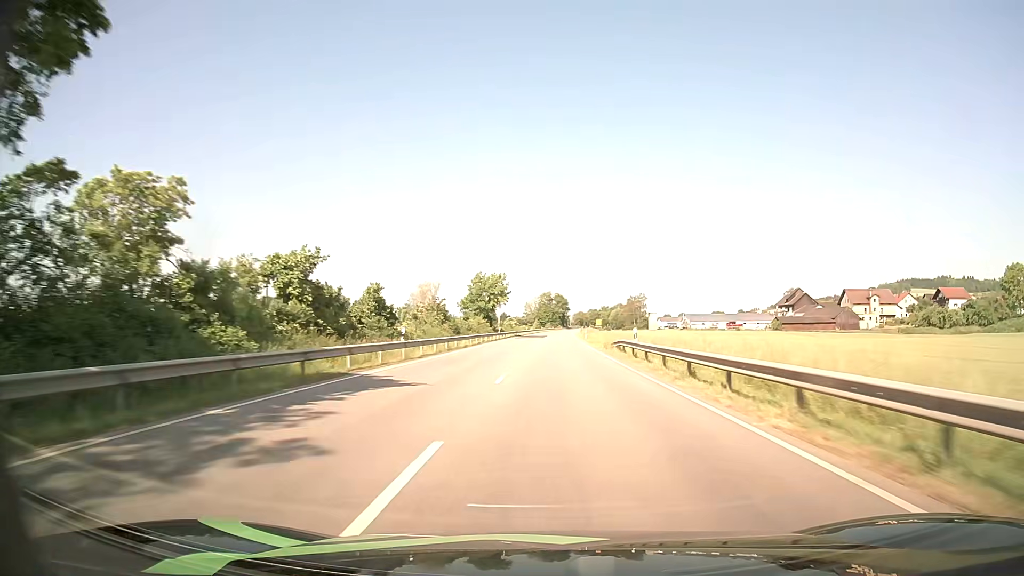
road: primary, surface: asphalt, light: Day
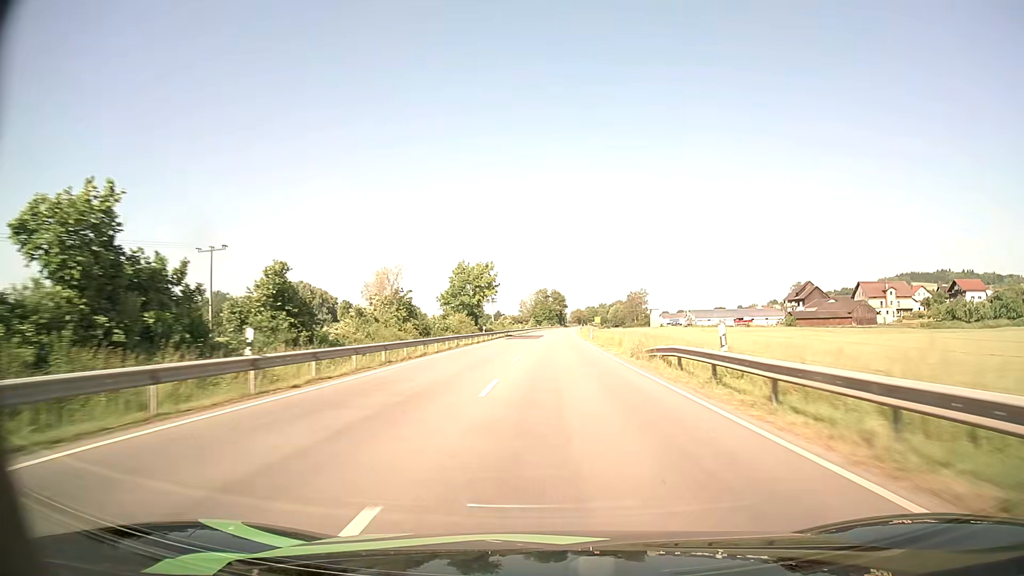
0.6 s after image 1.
(+0.1, +15.0) m; 0°
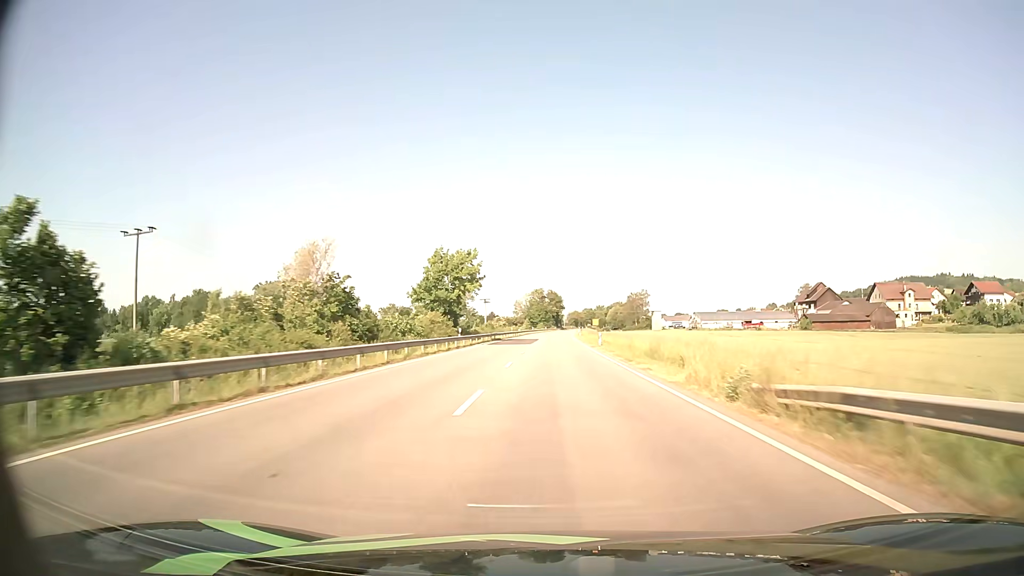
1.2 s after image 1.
(0.0, +15.0) m; 0°
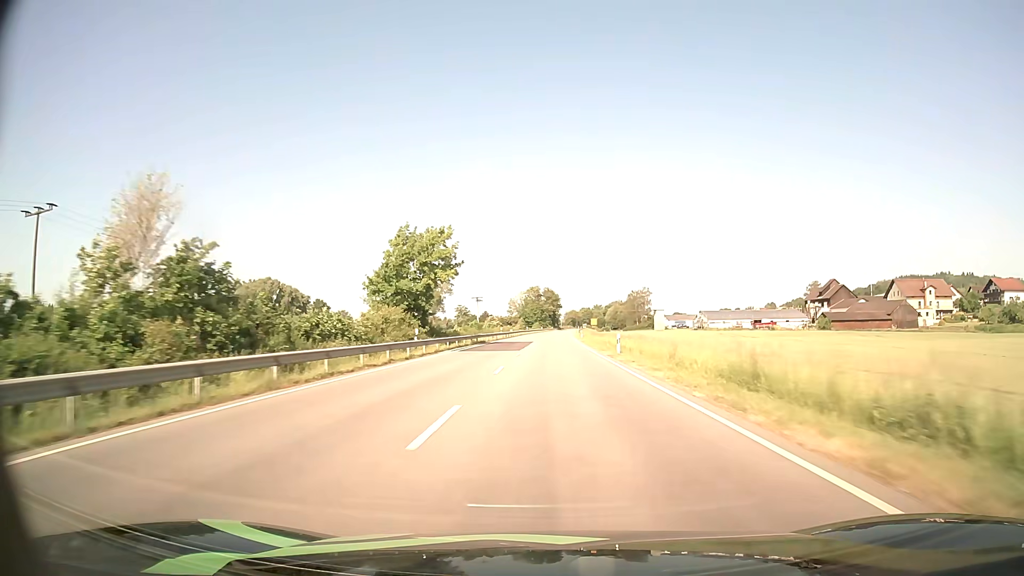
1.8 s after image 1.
(0.0, +15.0) m; 0°
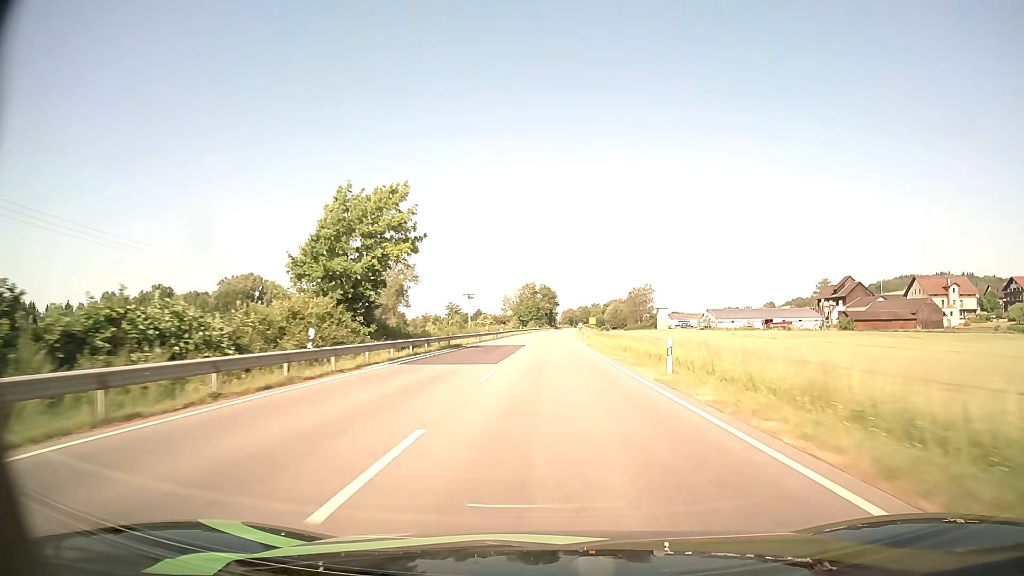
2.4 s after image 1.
(0.0, +15.0) m; 0°
